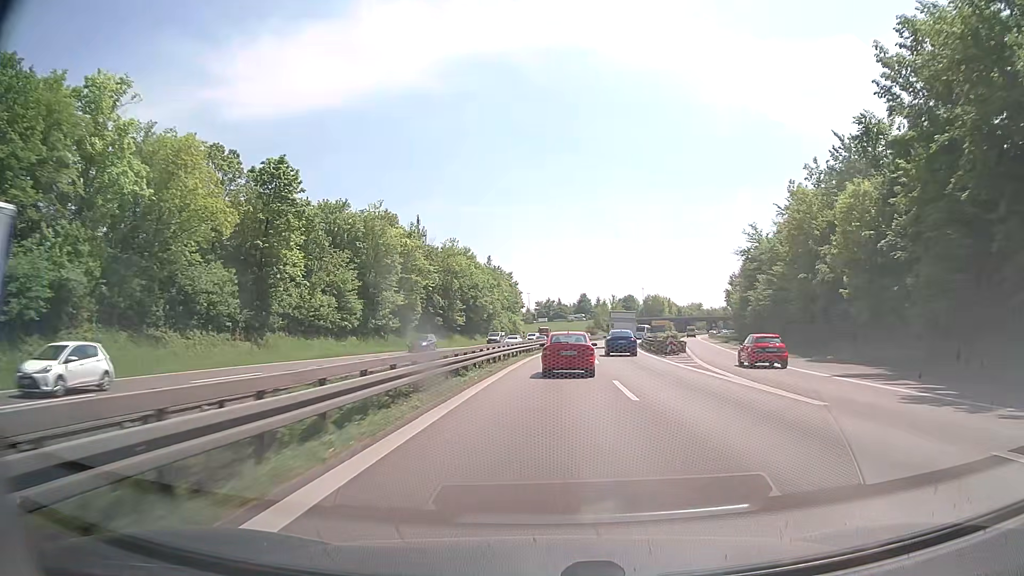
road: trunk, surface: asphalt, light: Day
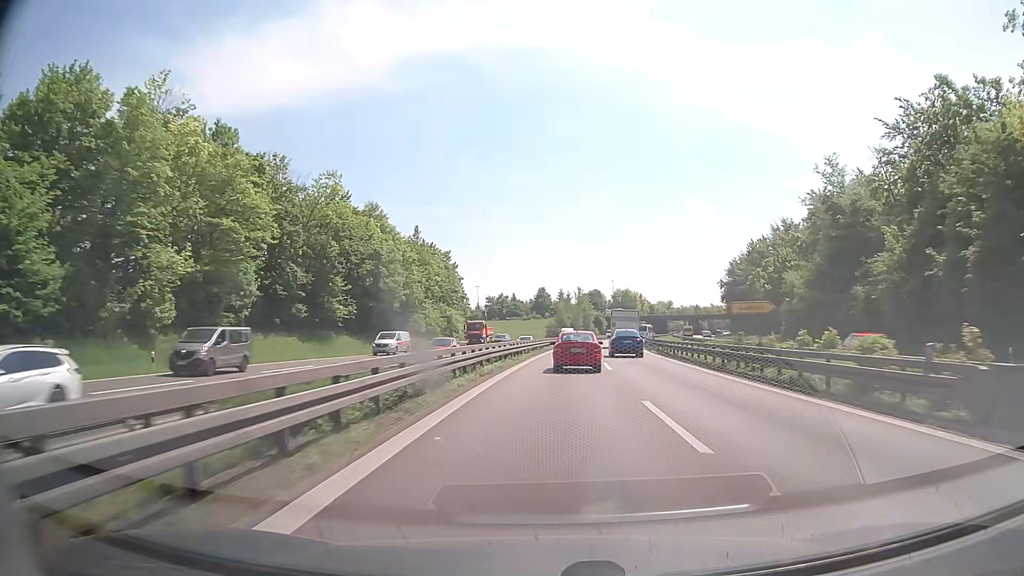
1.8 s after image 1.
(+1.2, +41.7) m; +4°
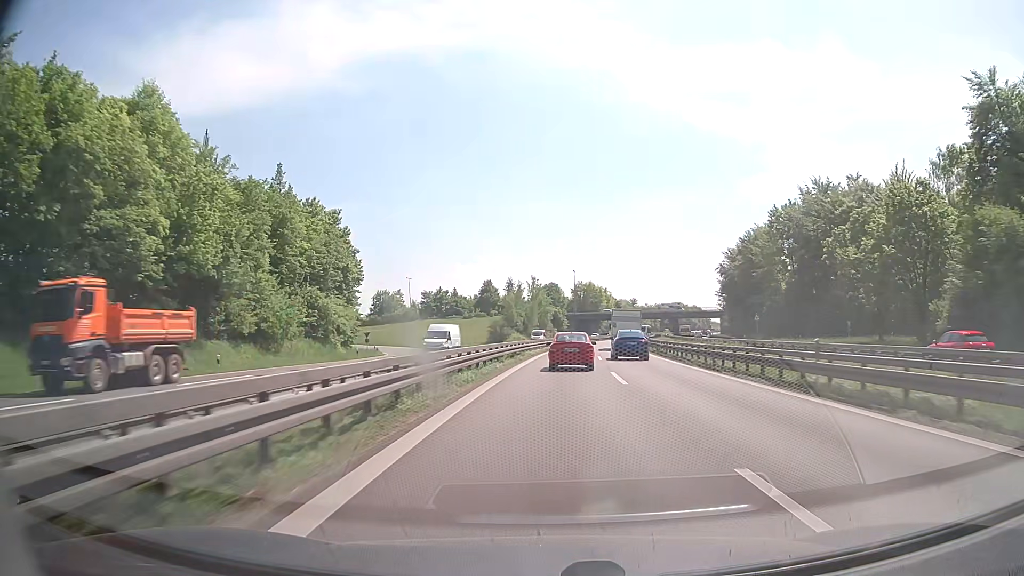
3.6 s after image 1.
(+1.5, +42.4) m; +4°
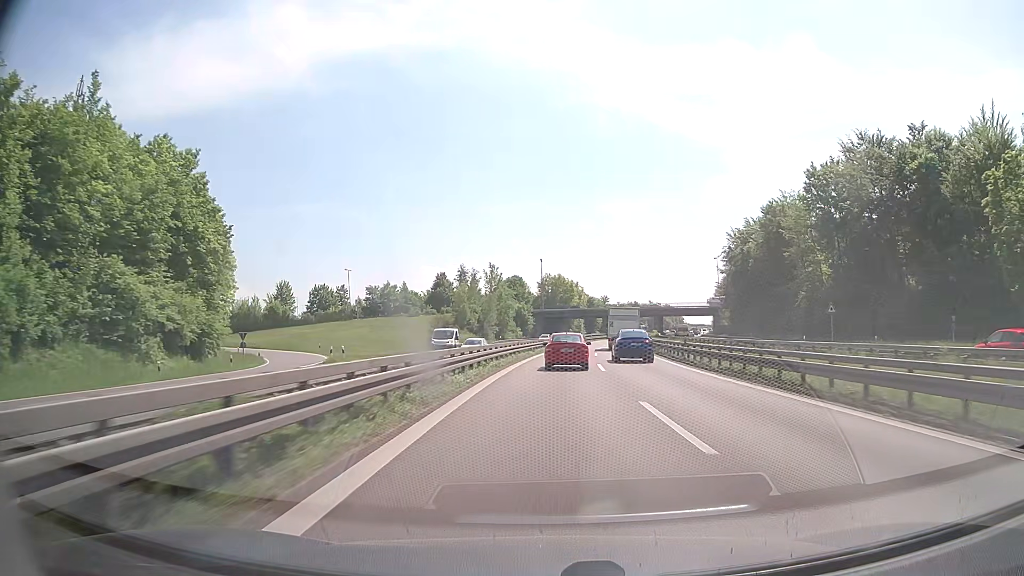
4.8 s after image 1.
(+0.7, +28.5) m; +3°
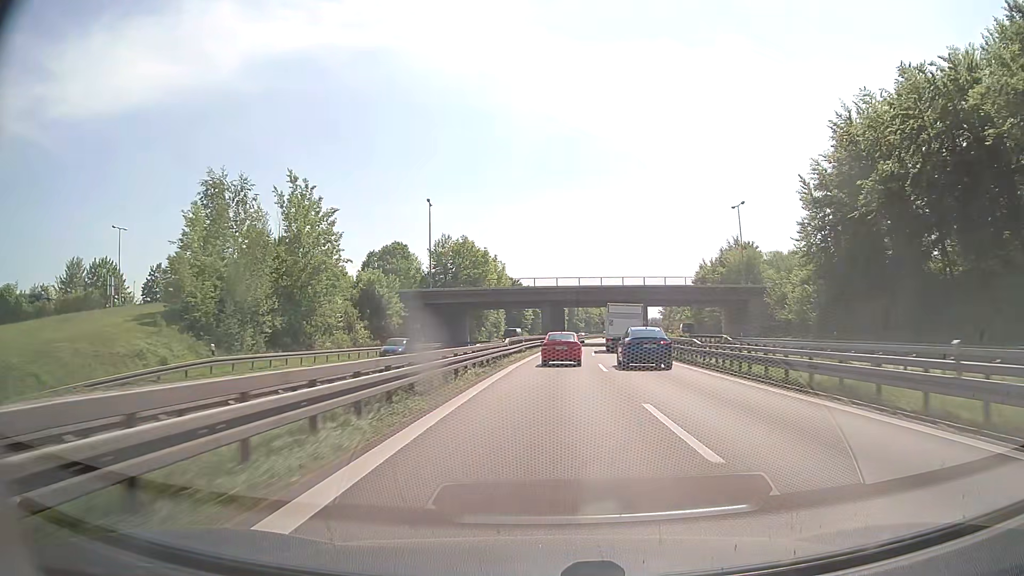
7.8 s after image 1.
(+4.2, +71.2) m; +6°
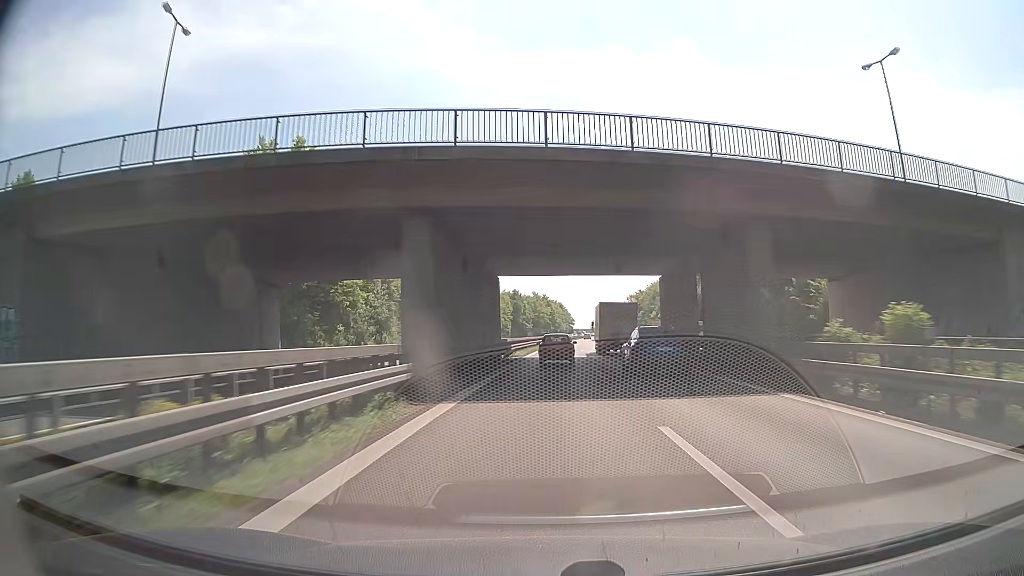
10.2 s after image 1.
(+2.5, +56.1) m; +5°
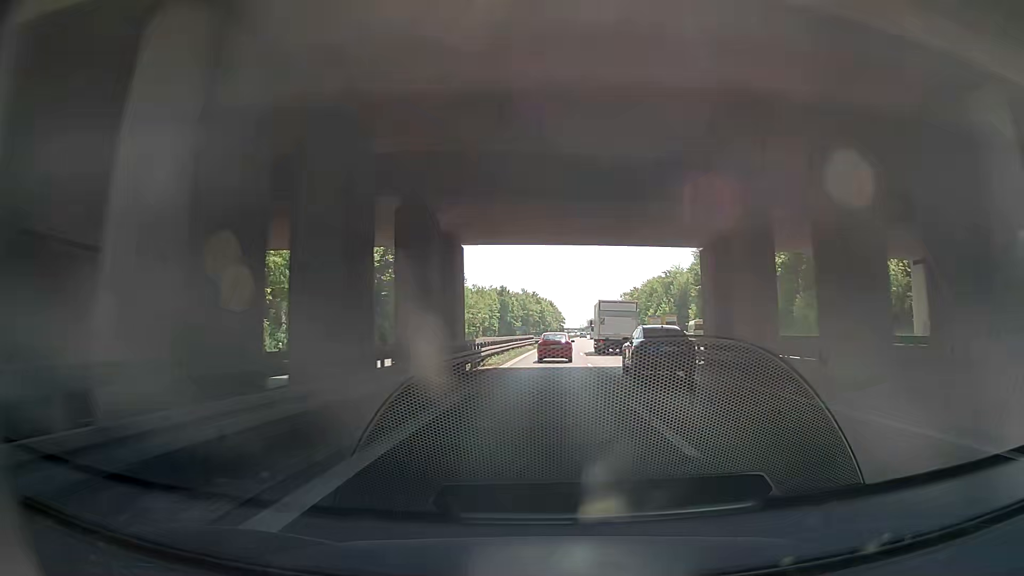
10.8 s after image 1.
(+0.2, +14.1) m; +1°
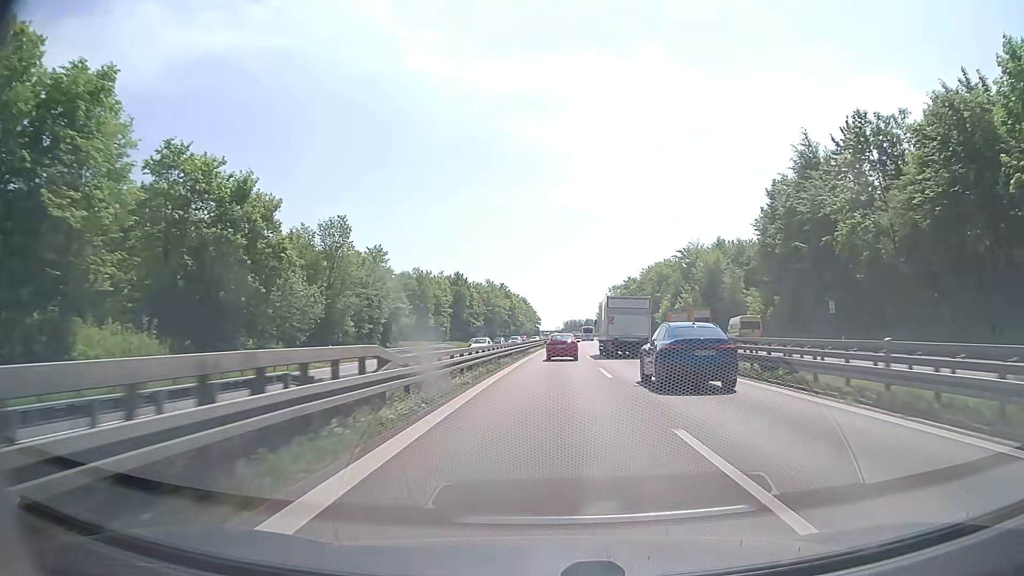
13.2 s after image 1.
(+0.6, +57.0) m; +2°
(0, +10) (0, +20) (0, +30) (+1, +40) (+1, +50) (+2, +60) (+2, +70) (+2, +80) (+3, +90) (+3, +100) m
